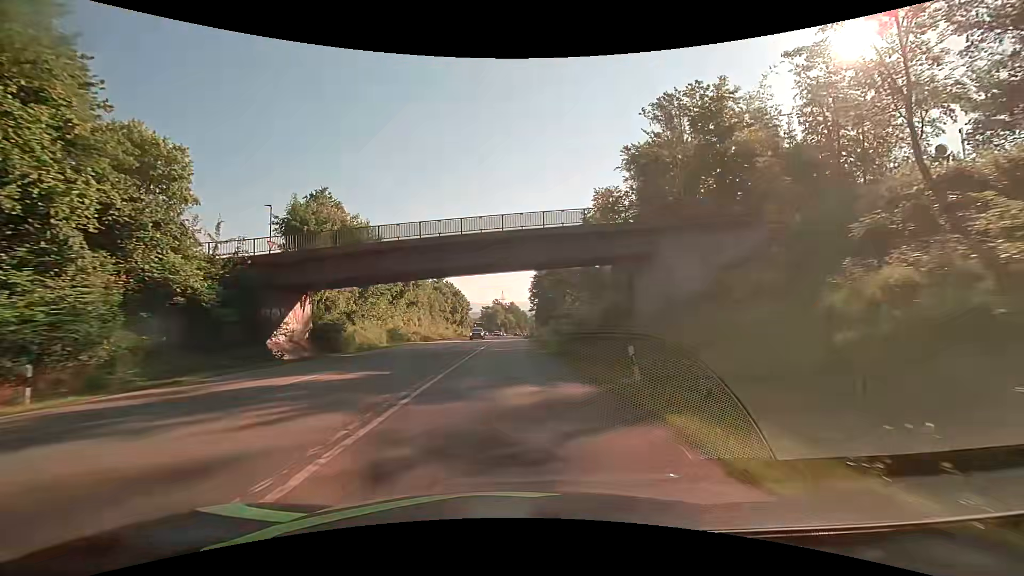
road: secondary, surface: asphalt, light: Day
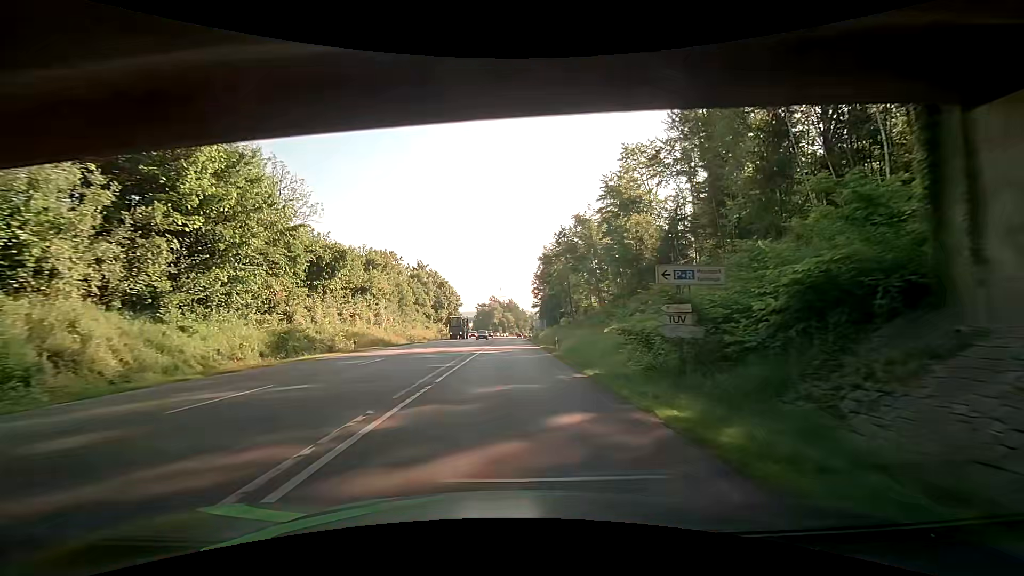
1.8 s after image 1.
(+0.2, +27.5) m; 0°
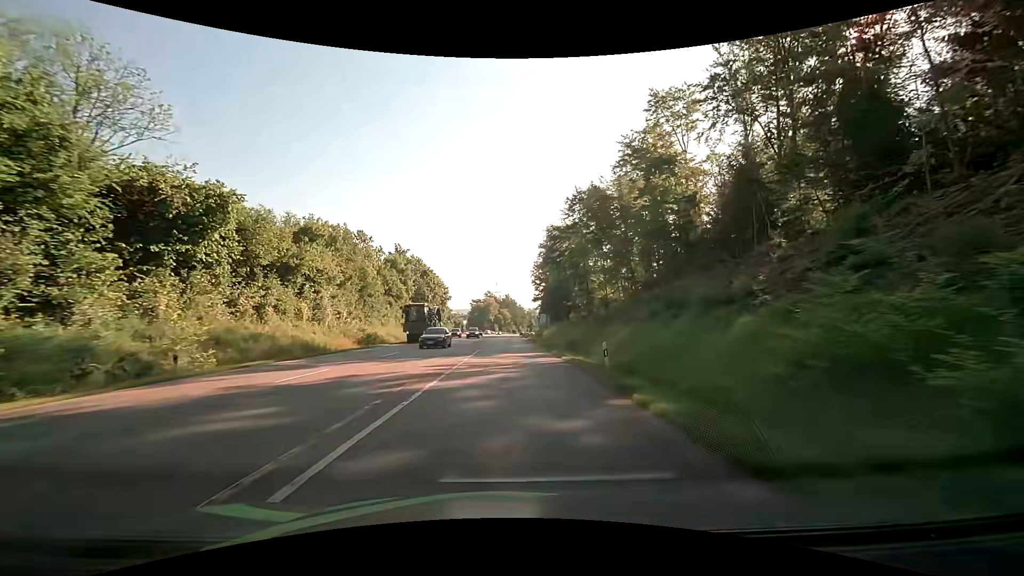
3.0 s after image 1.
(+0.2, +18.3) m; +1°
